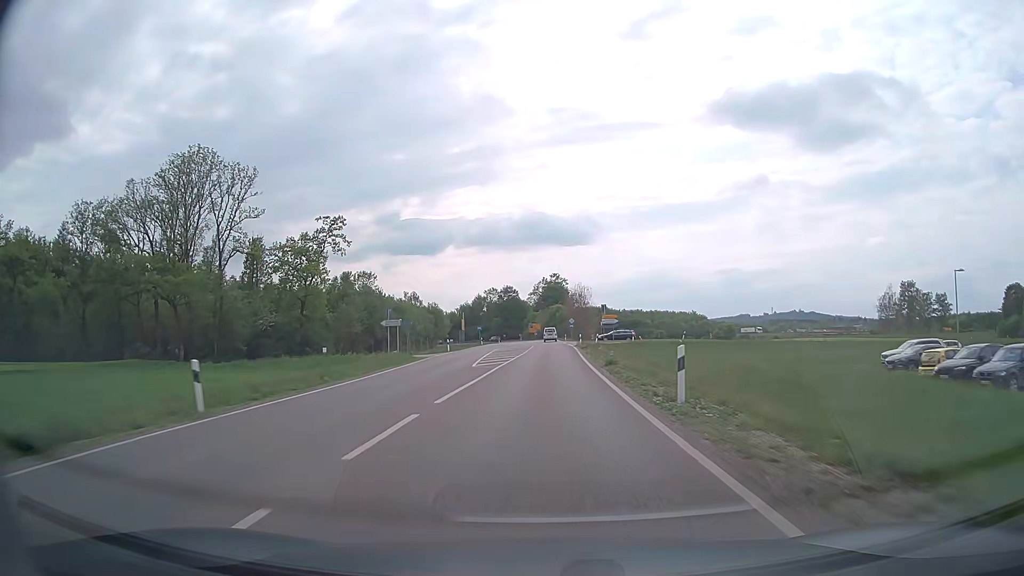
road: secondary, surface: asphalt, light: Day
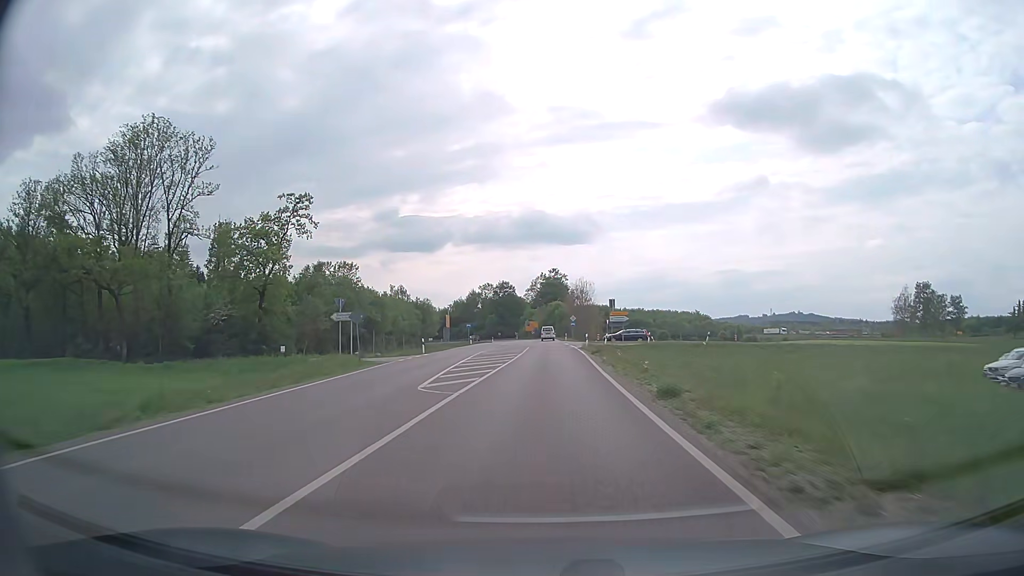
(-0.1, +11.8) m; 0°
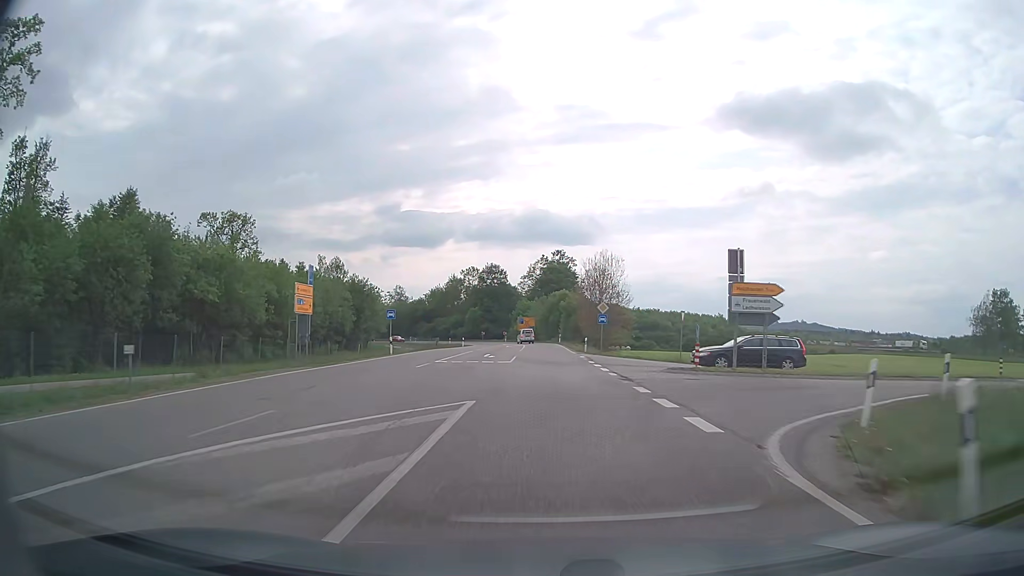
(+0.1, +44.9) m; 0°
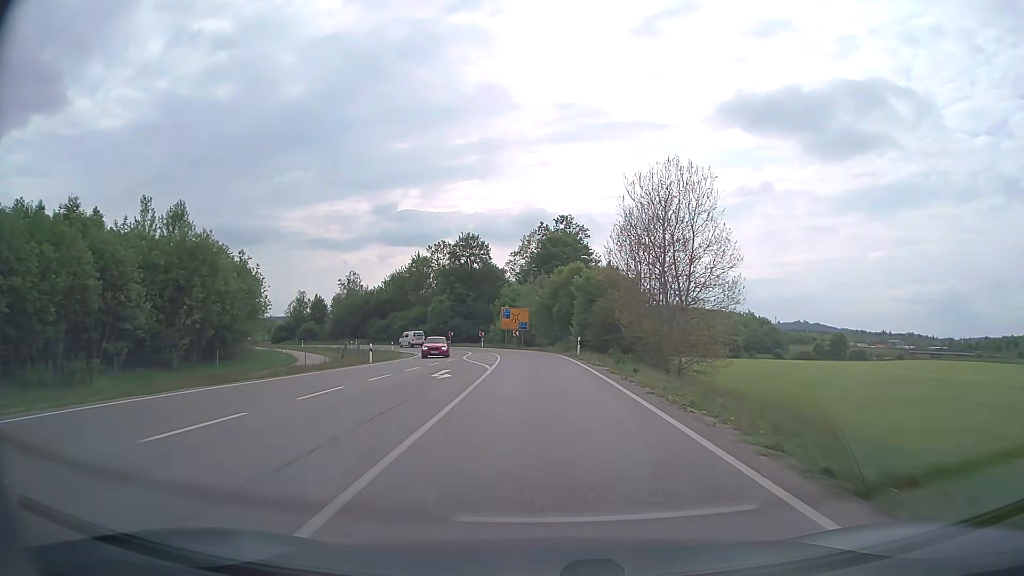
(-0.1, +44.1) m; 0°
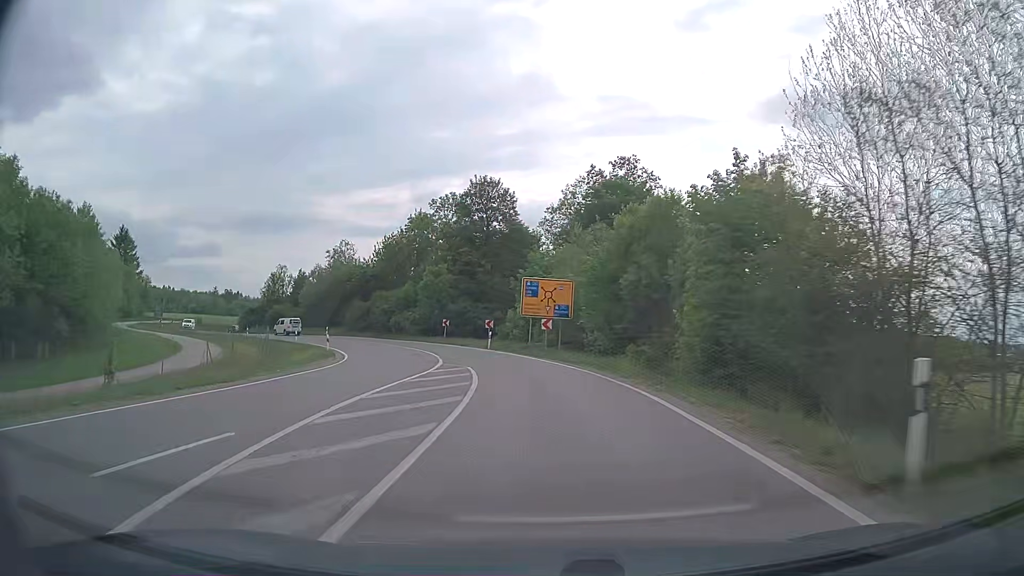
(-0.7, +32.3) m; -4°
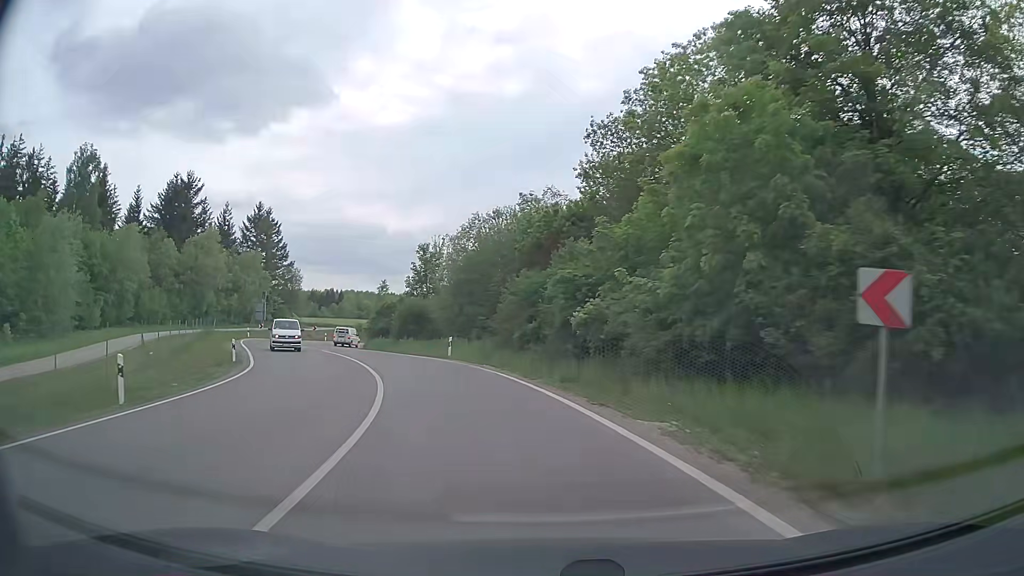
(-7.3, +46.9) m; -22°
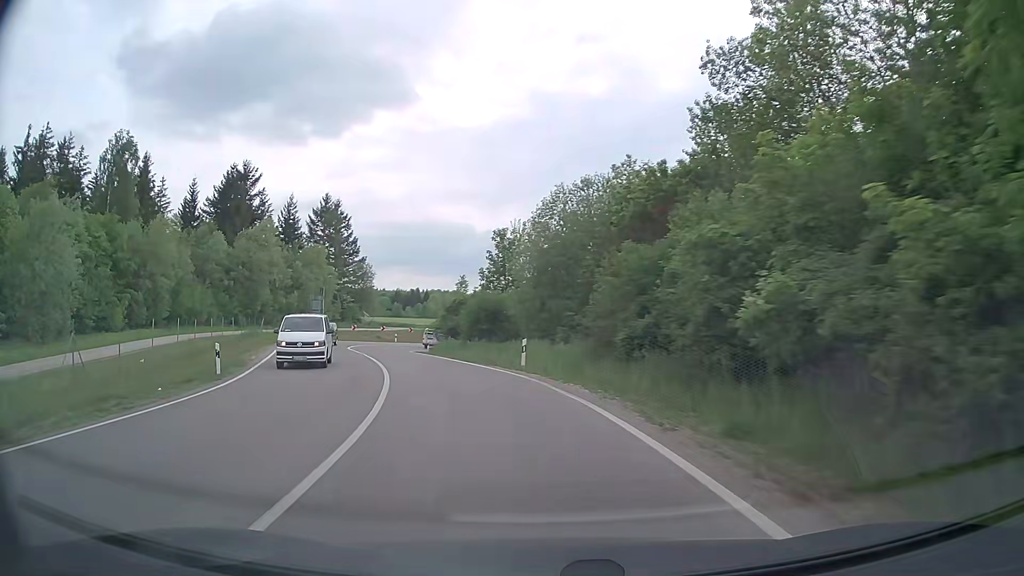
(-0.5, +9.3) m; -7°
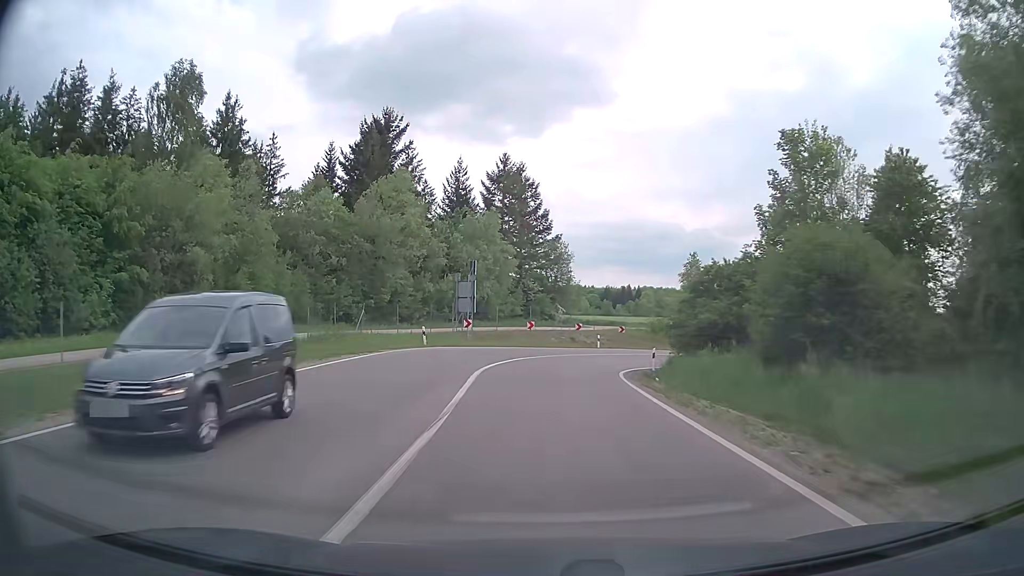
(-5.2, +26.5) m; -19°
(0, +10) (0, +20) (+1, +30) (+4, +39) (+10, +47) (+19, +52) (+29, +53) (+38, +50) (+45, +44) (+50, +35) m
